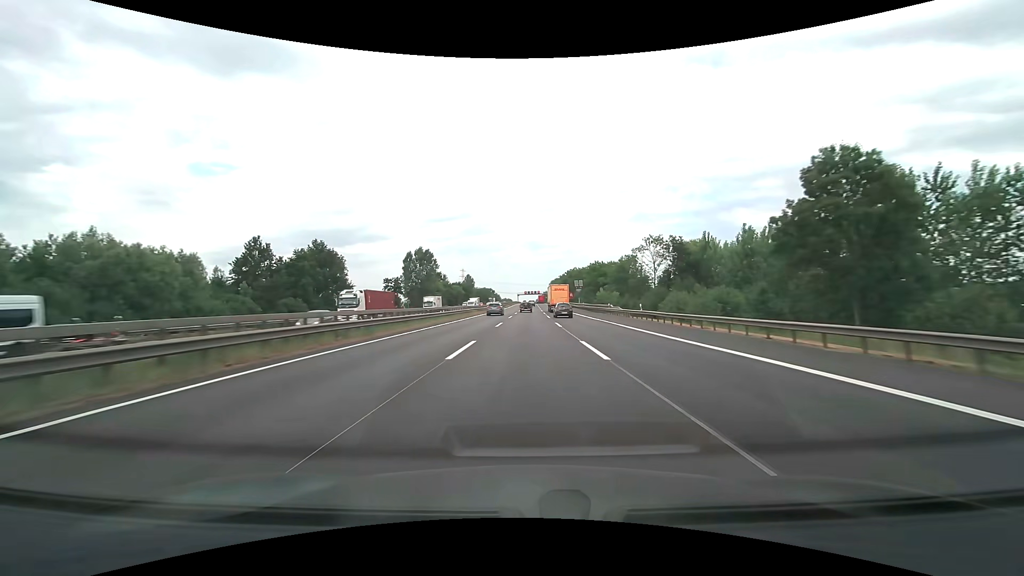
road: motorway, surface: asphalt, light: Day
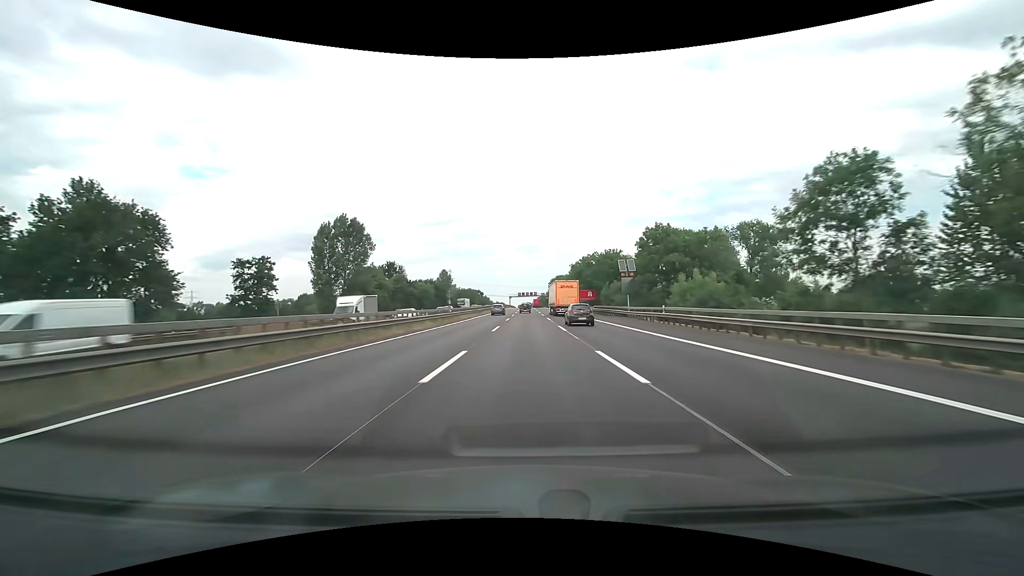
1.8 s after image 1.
(+0.4, +57.6) m; +1°
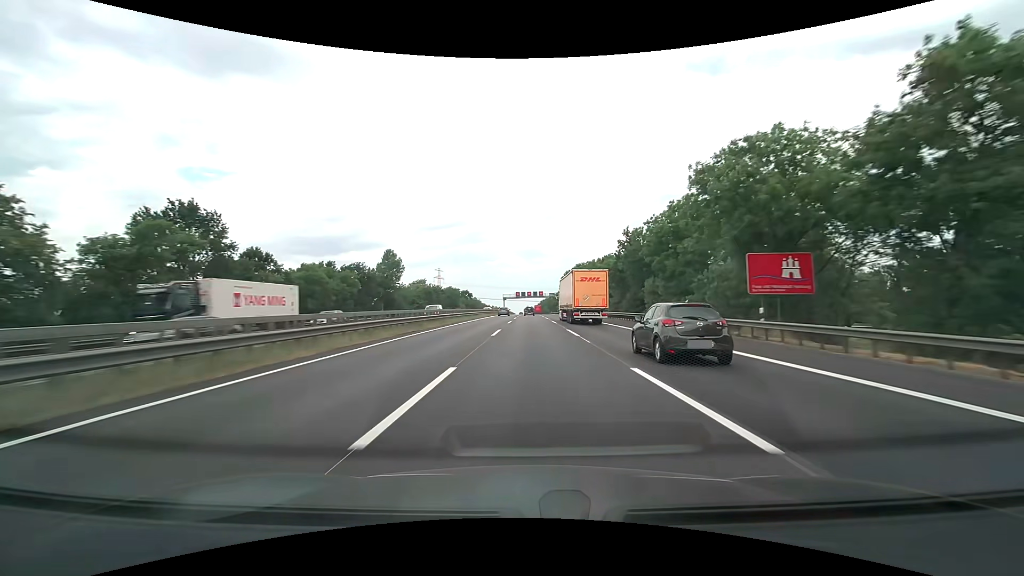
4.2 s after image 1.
(0.0, +76.1) m; 0°
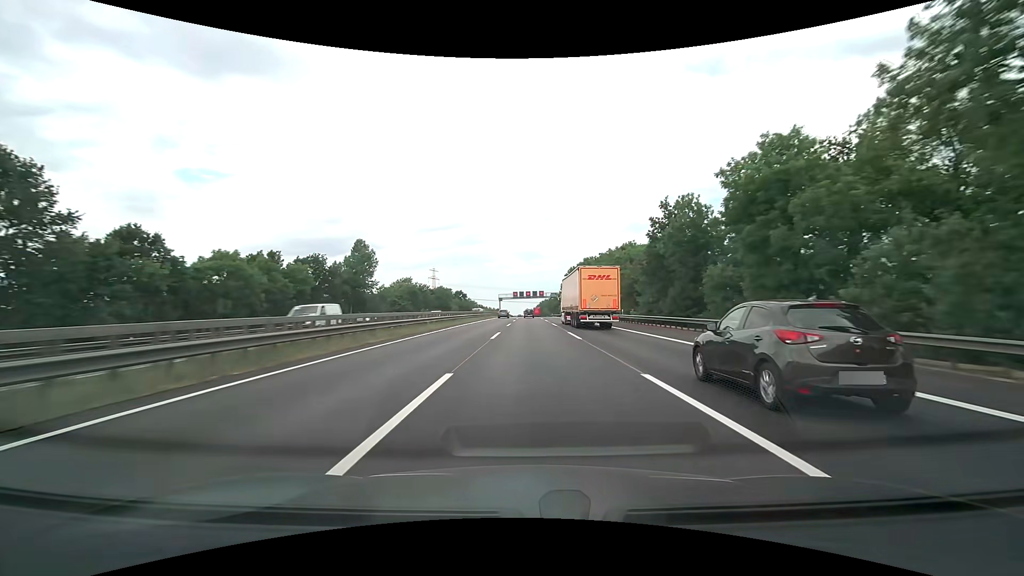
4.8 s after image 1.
(0.0, +18.9) m; 0°
